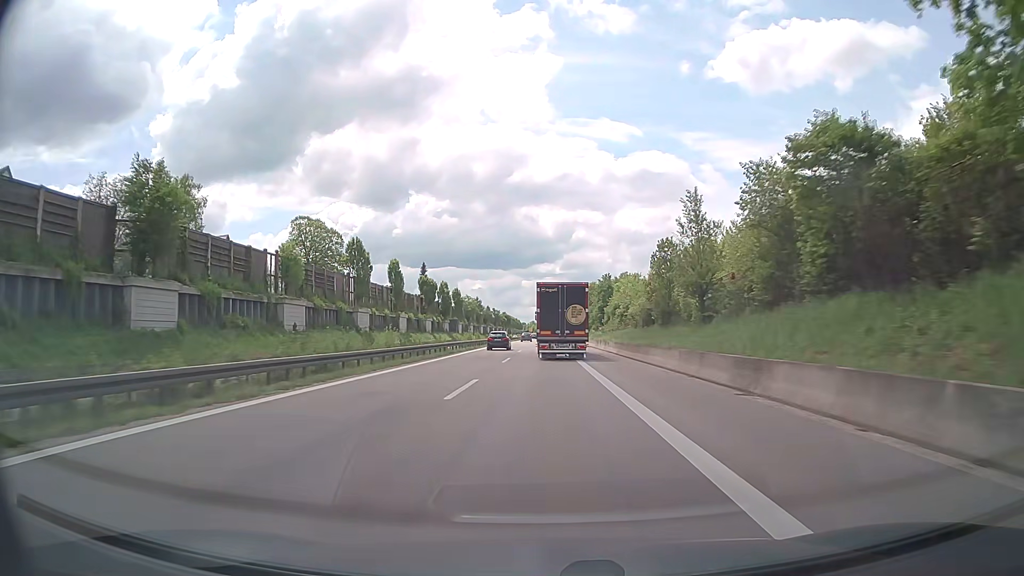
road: trunk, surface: asphalt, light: Day
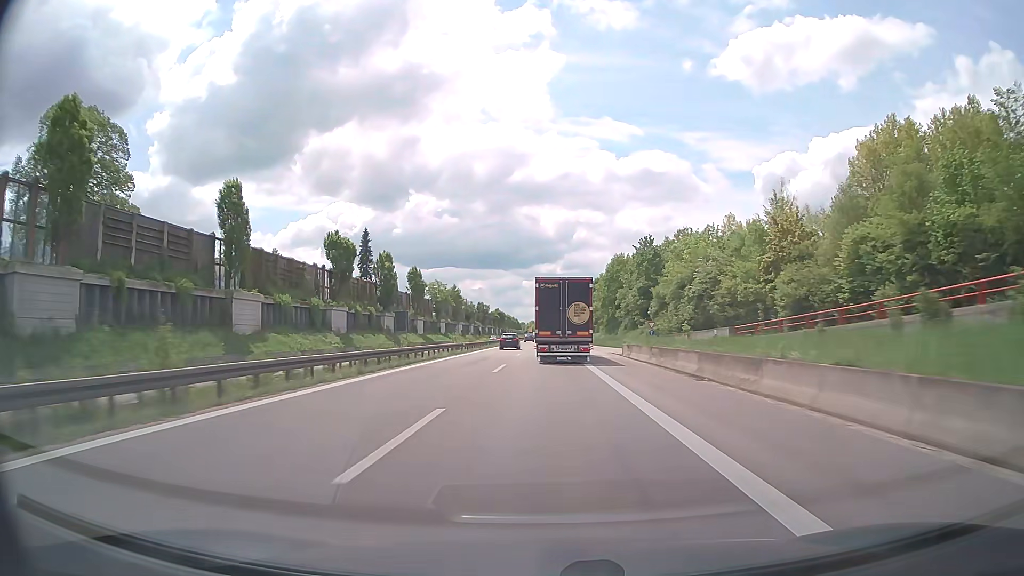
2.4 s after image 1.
(+0.1, +62.2) m; 0°
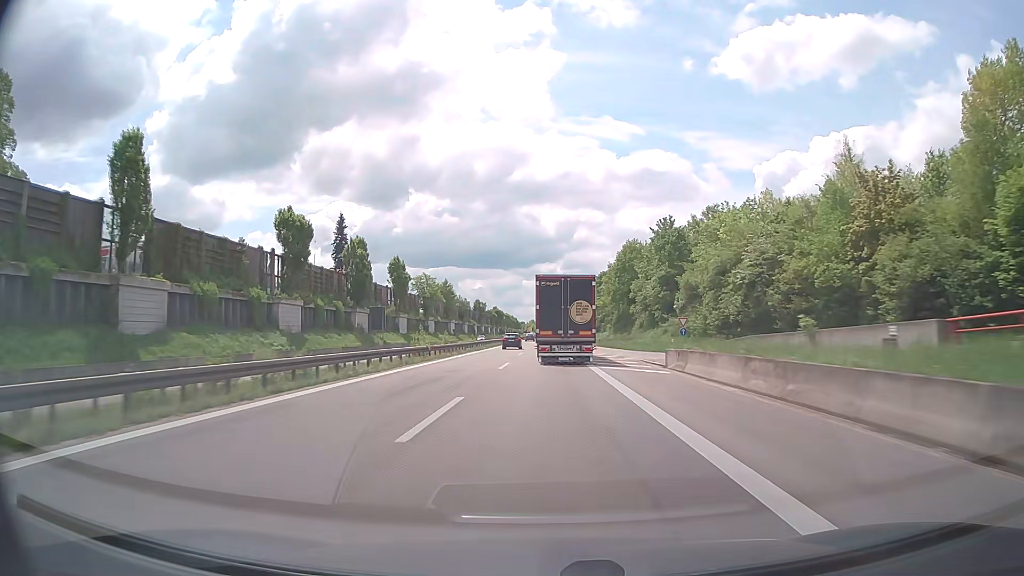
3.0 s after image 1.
(0.0, +15.7) m; 0°
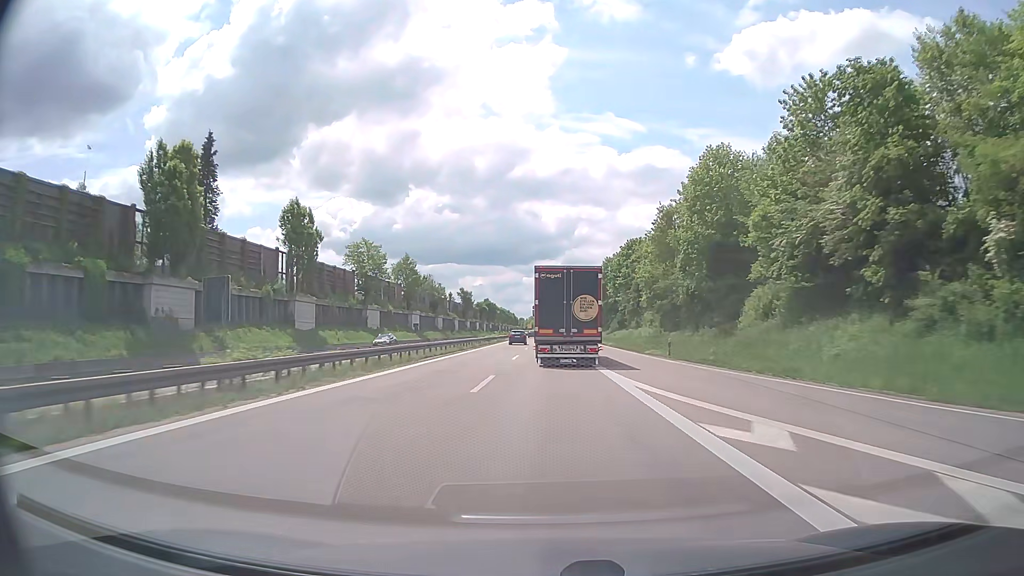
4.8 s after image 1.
(-0.1, +47.3) m; 0°
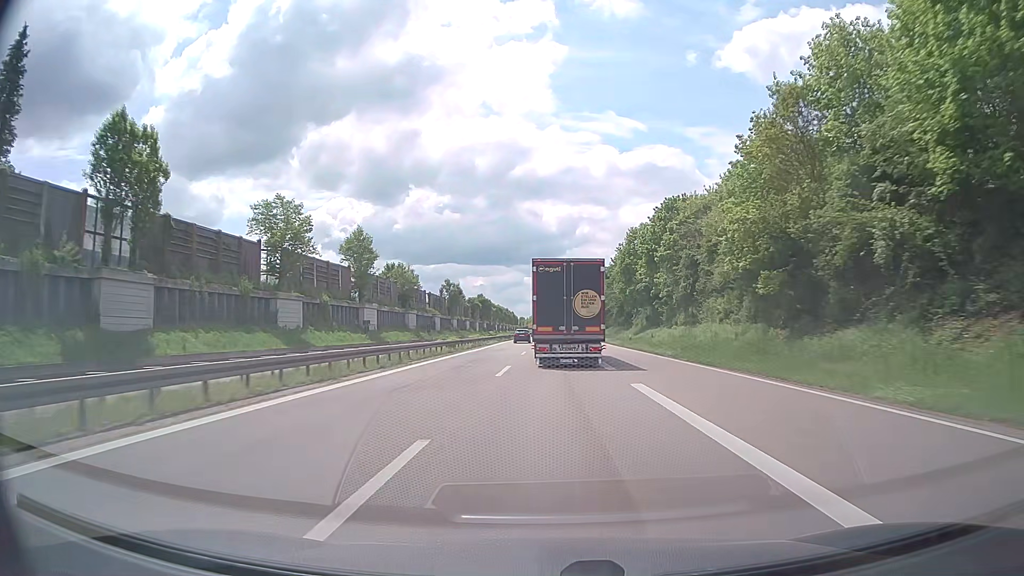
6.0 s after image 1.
(-0.1, +31.0) m; 0°
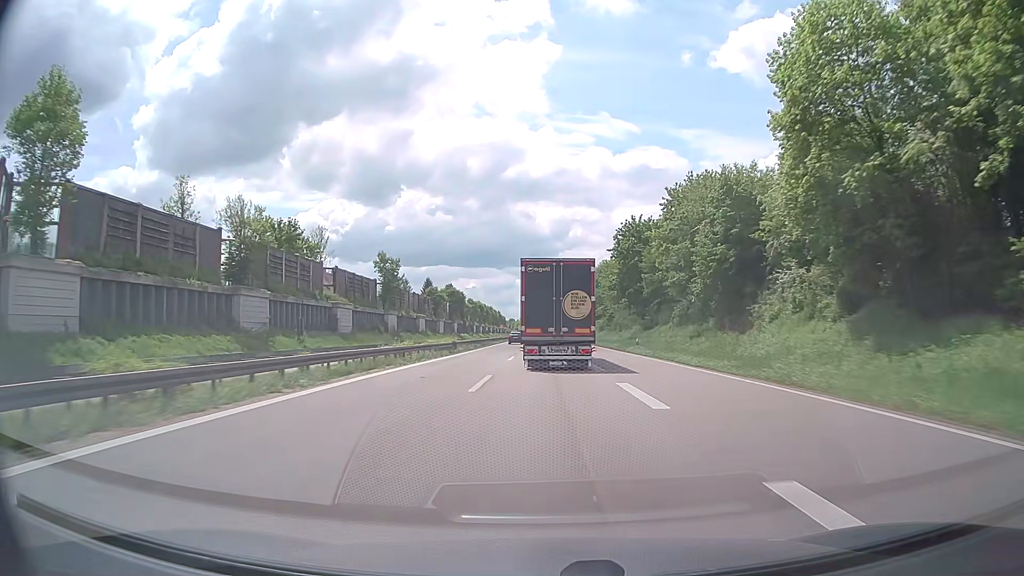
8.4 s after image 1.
(+0.5, +58.9) m; +1°
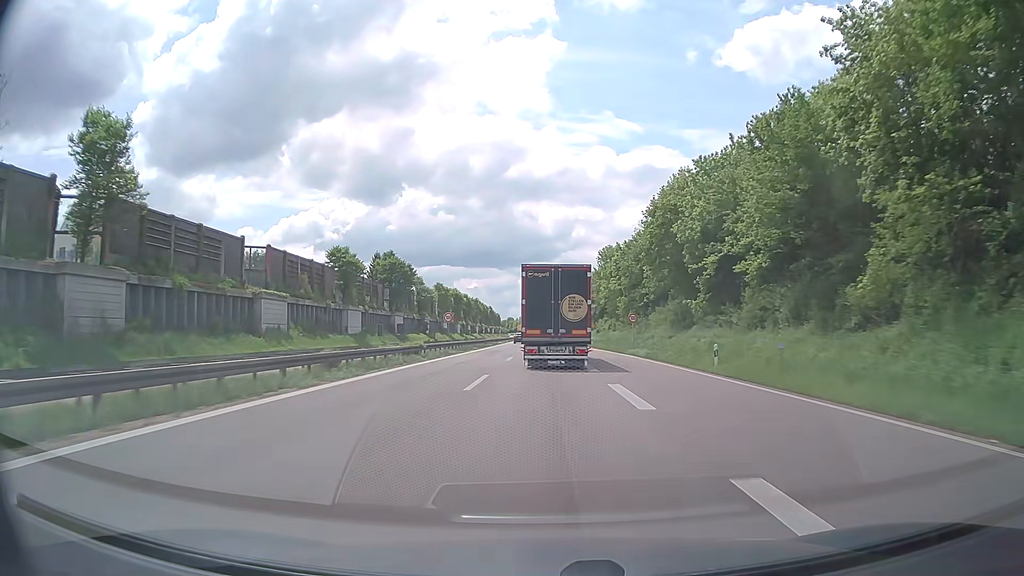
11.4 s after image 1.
(-0.3, +71.6) m; 0°
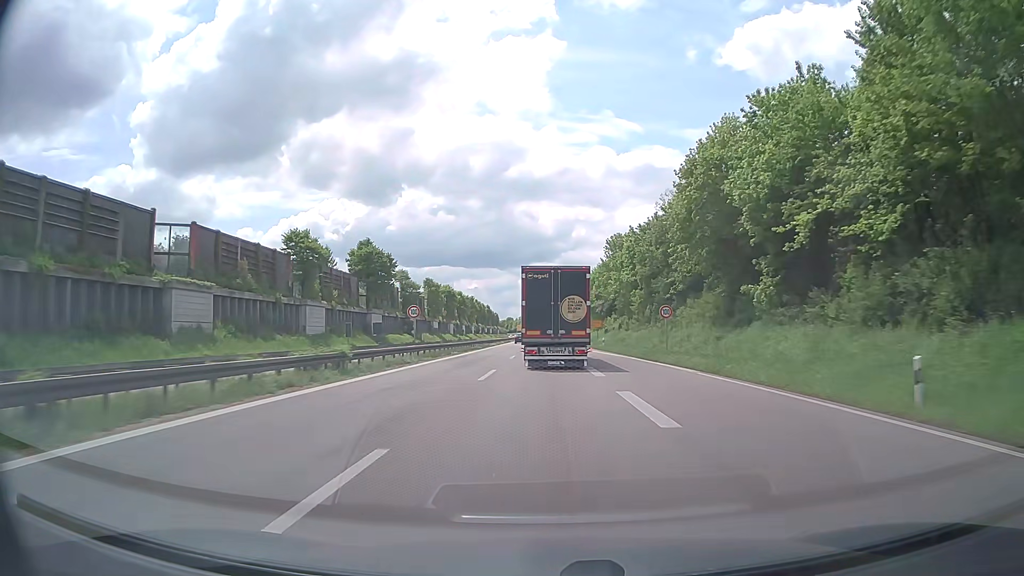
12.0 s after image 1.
(0.0, +14.3) m; 0°
(0, +10) (0, +20) (0, +30) (0, +40) (0, +50) (0, +60) (0, +70) (0, +80) (0, +90) (0, +100) m
